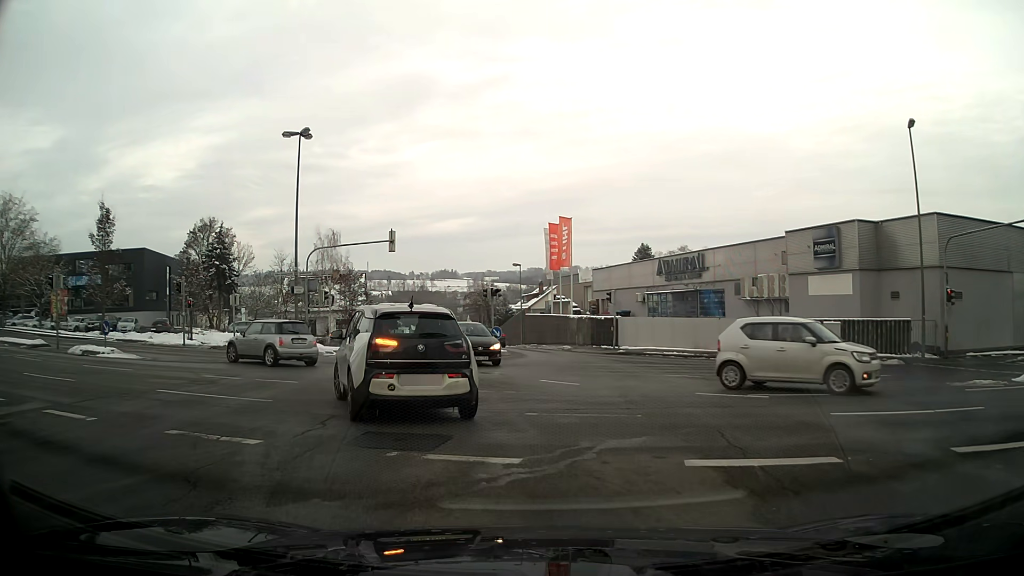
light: Day
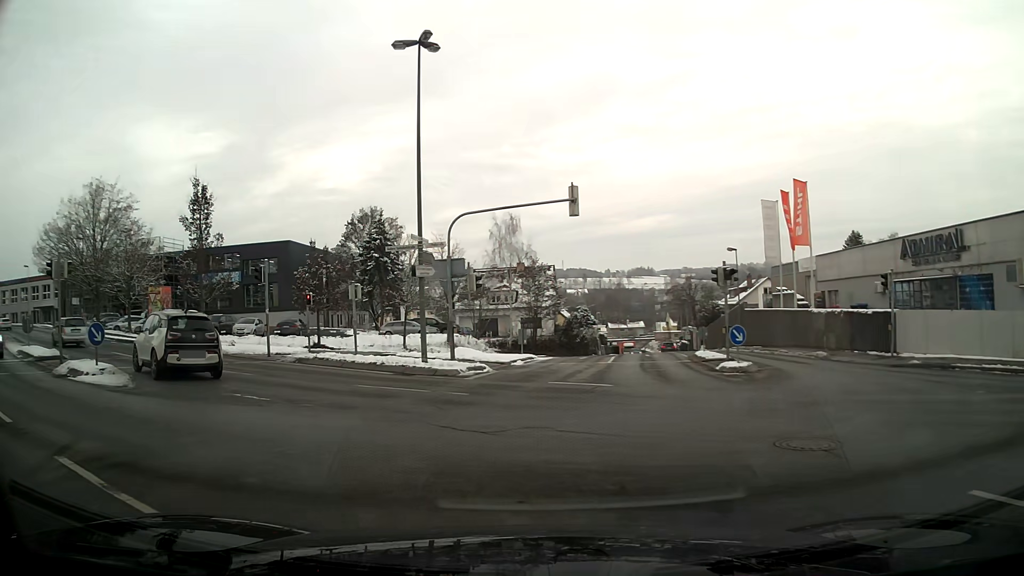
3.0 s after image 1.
(-1.6, +11.6) m; -19°
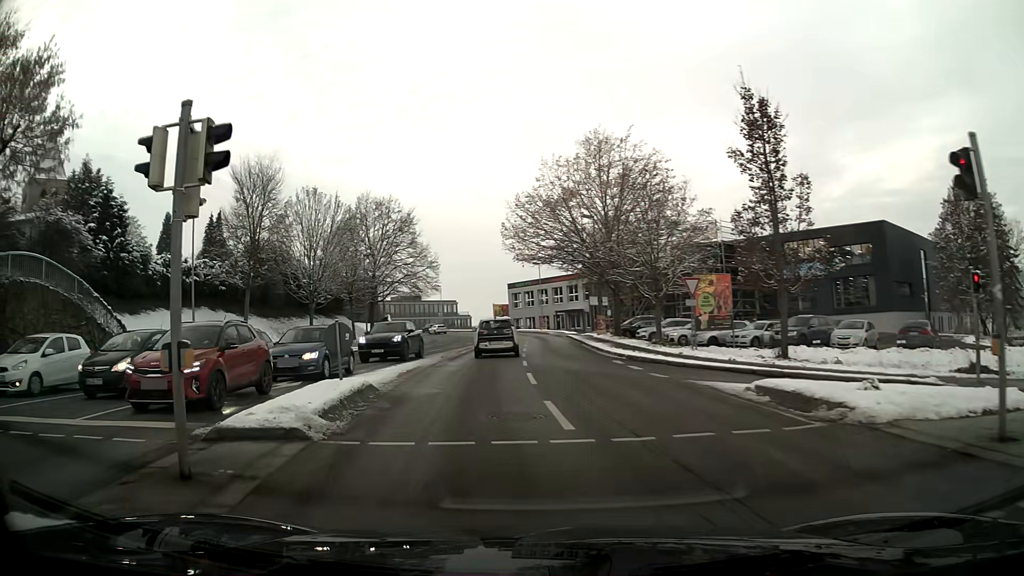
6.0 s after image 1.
(-7.3, +15.9) m; -46°
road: tertiary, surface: asphalt
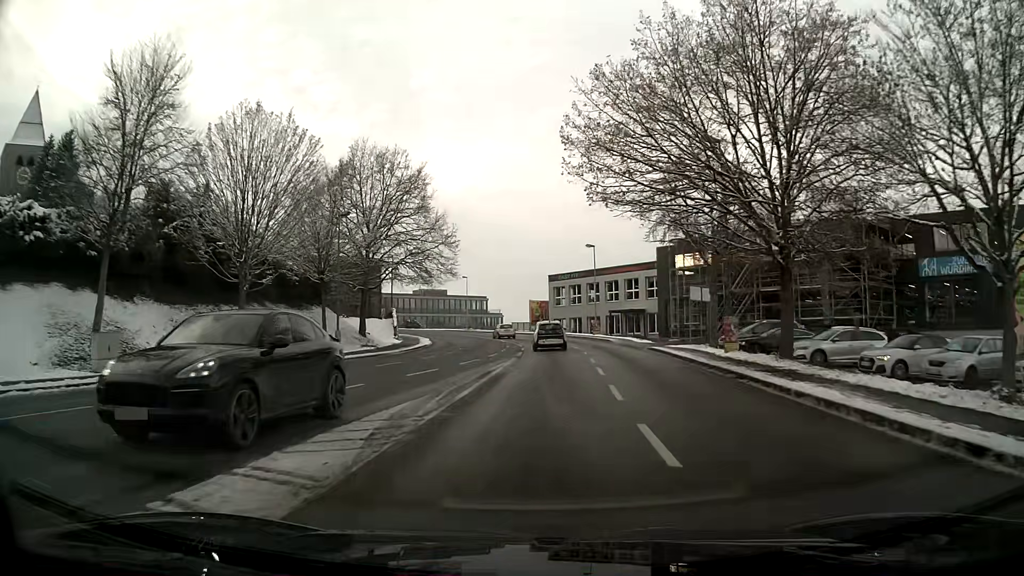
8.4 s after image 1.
(-1.3, +20.4) m; -2°
